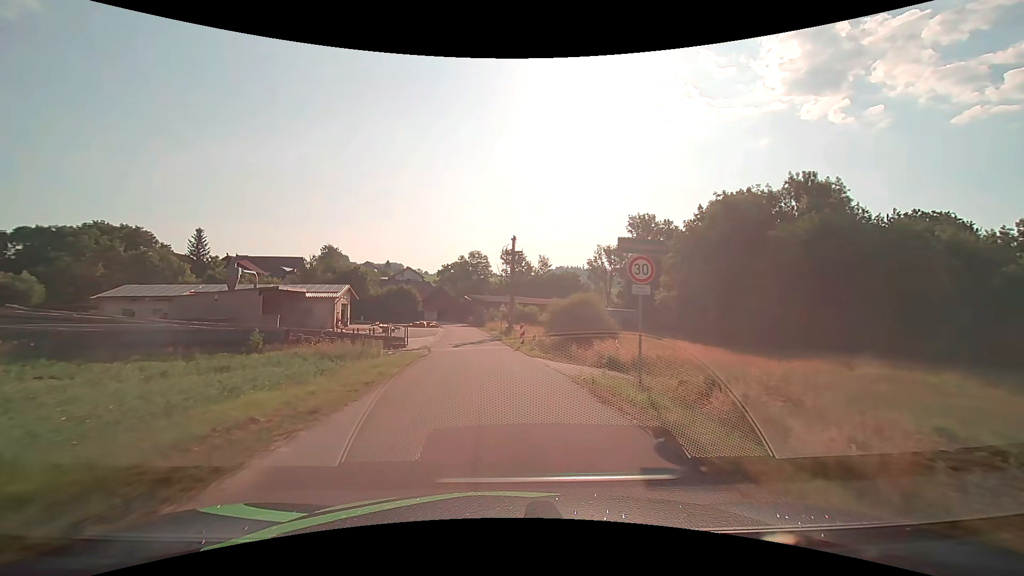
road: unclassified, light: Day
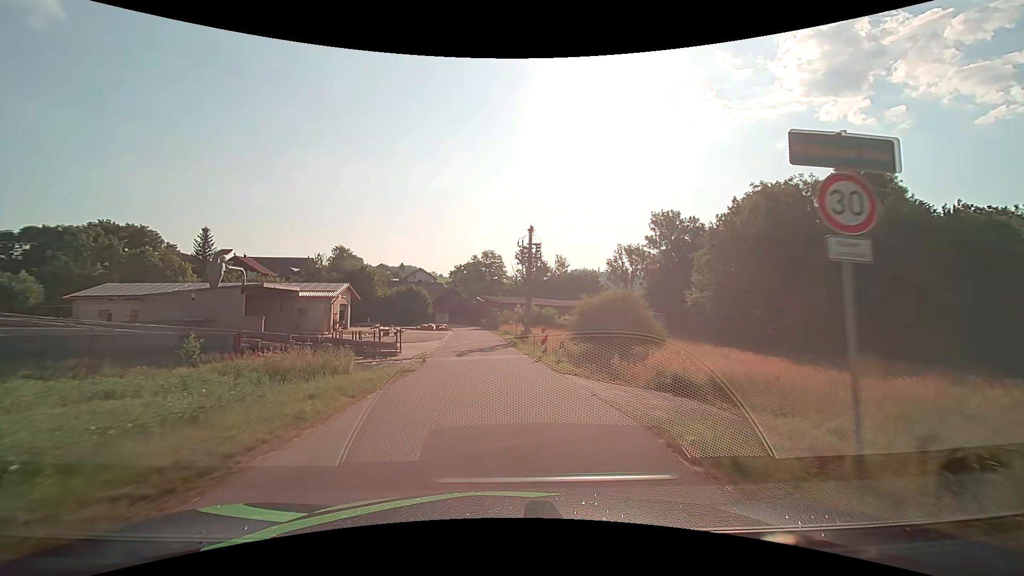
(-0.1, +6.1) m; -2°
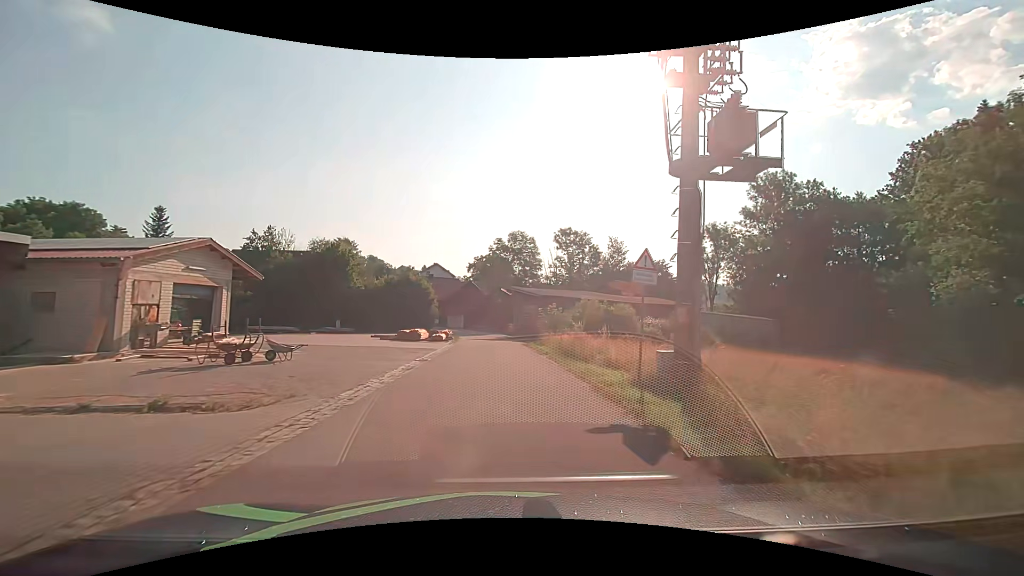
(-1.4, +31.2) m; -3°
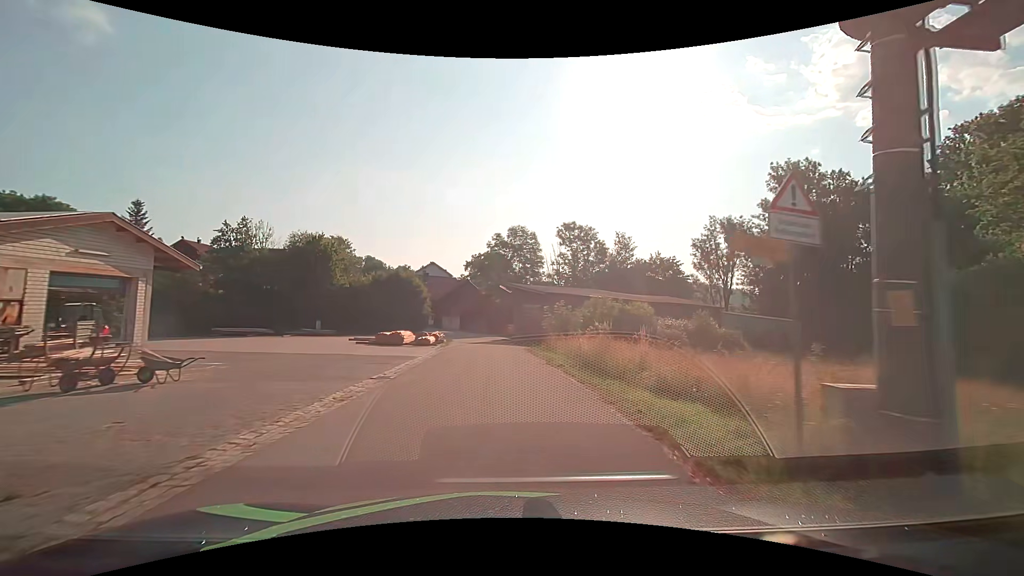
(0.0, +5.9) m; 0°
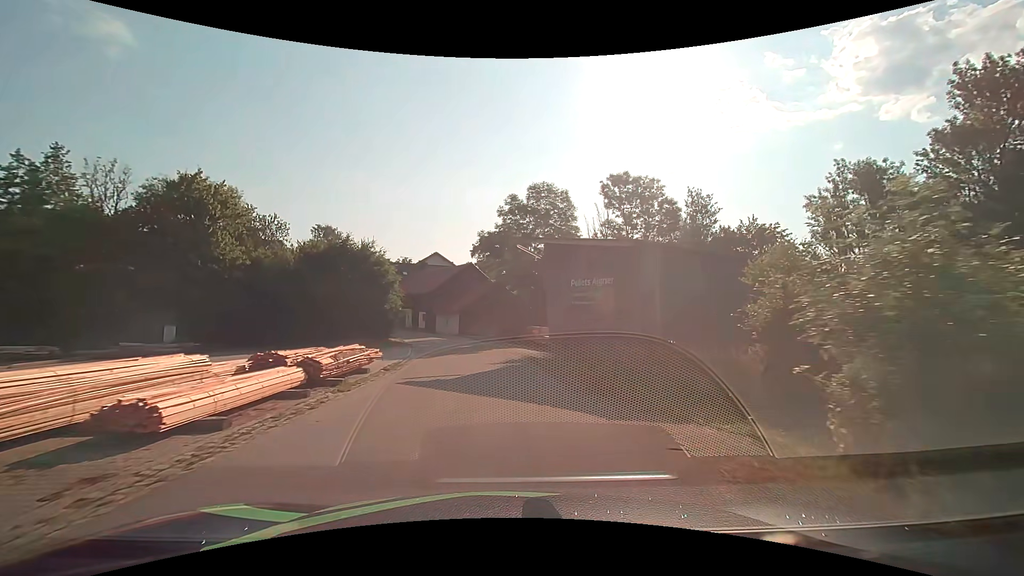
(-0.4, +26.1) m; -2°
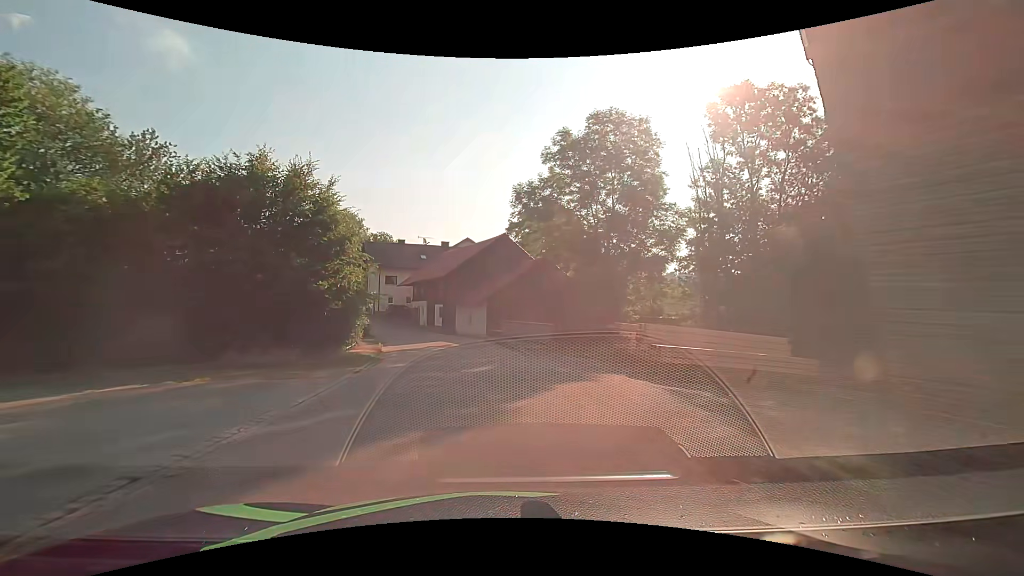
(-0.5, +18.9) m; -4°
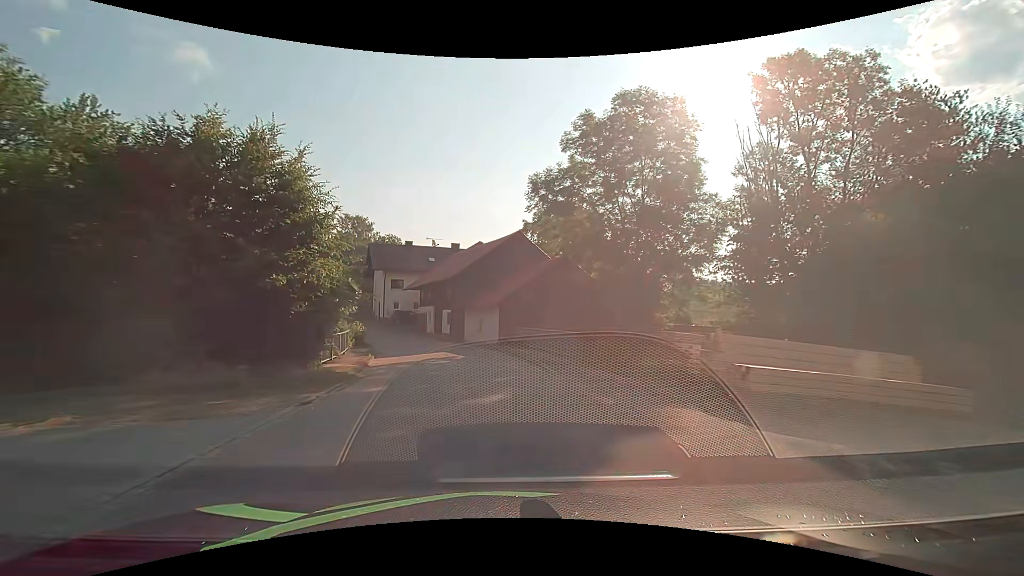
(-0.1, +4.6) m; -2°
(0, +10) (-1, +20) (-3, +30) (-7, +39) (-12, +48) (-16, +57) (-20, +66) (-23, +76) (-24, +85) (-26, +95) m
